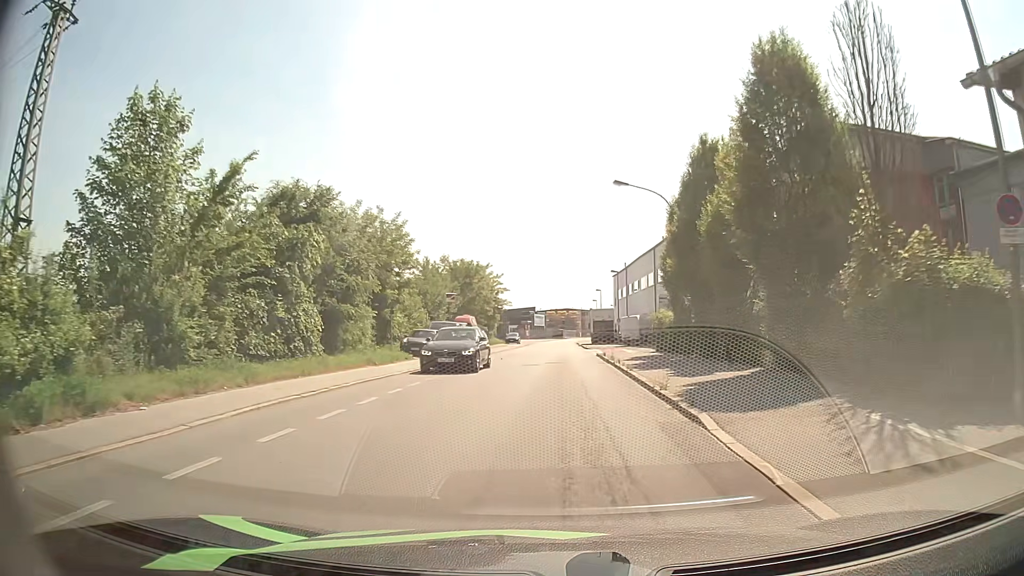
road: residential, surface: asphalt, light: Day
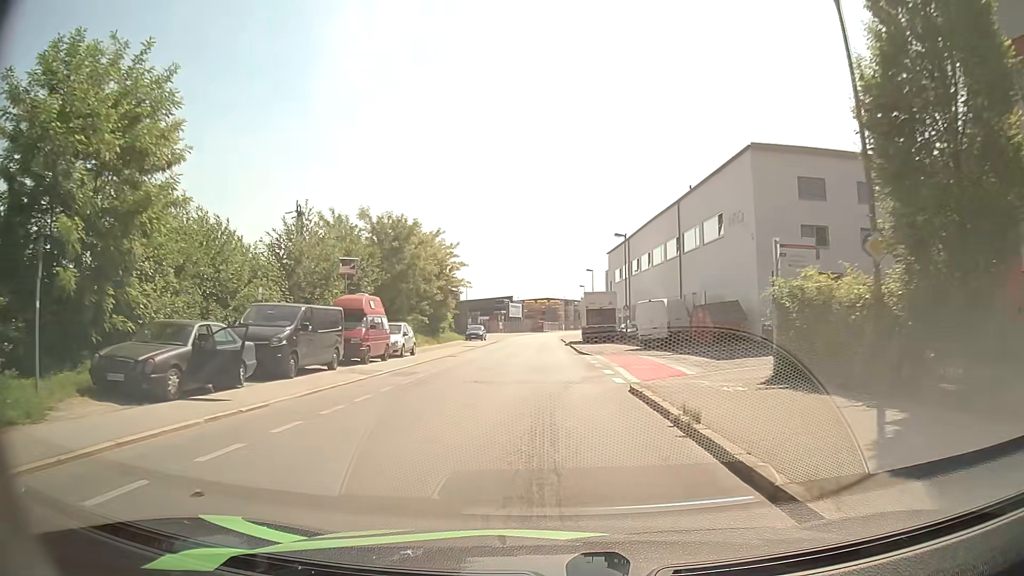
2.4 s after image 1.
(+0.8, +23.5) m; +3°
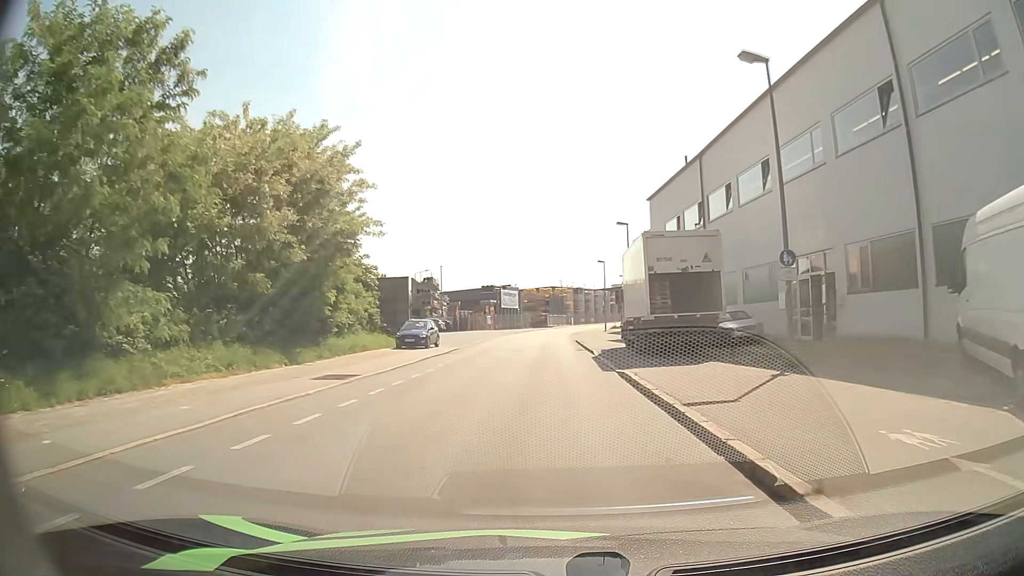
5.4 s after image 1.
(-0.2, +32.0) m; 0°
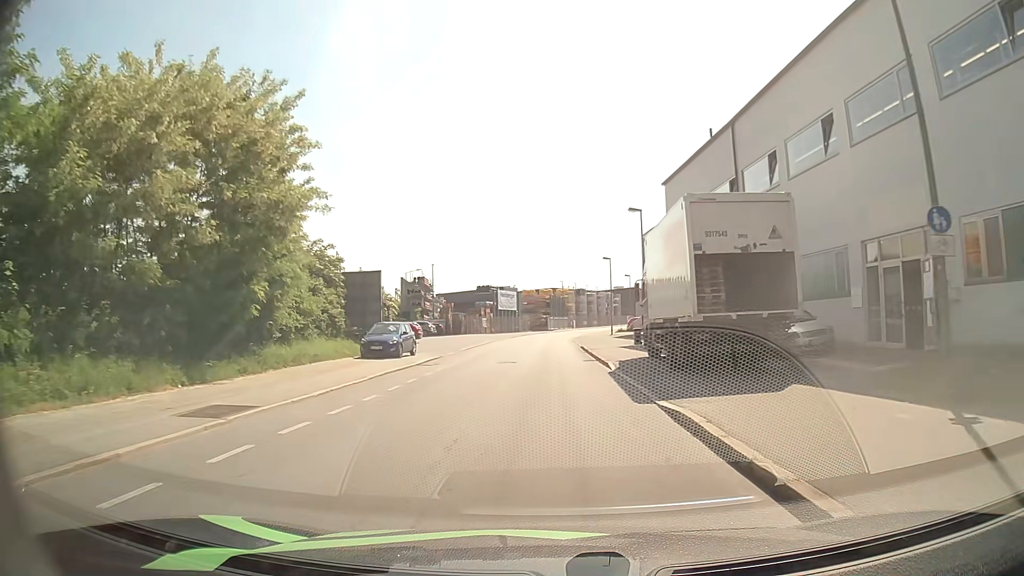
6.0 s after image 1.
(-0.1, +6.8) m; -1°
(0, +10) (0, +20) (0, +30) (0, +40) (+1, +50) (+1, +60) (+2, +70) (+3, +80) (+5, +90) (+8, +99) m
